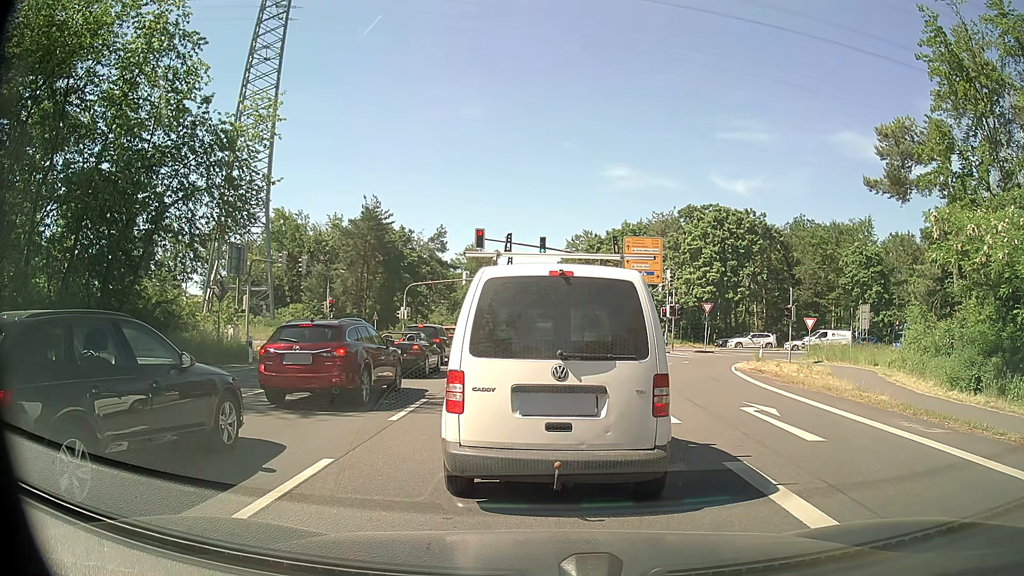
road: primary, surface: asphalt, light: Day
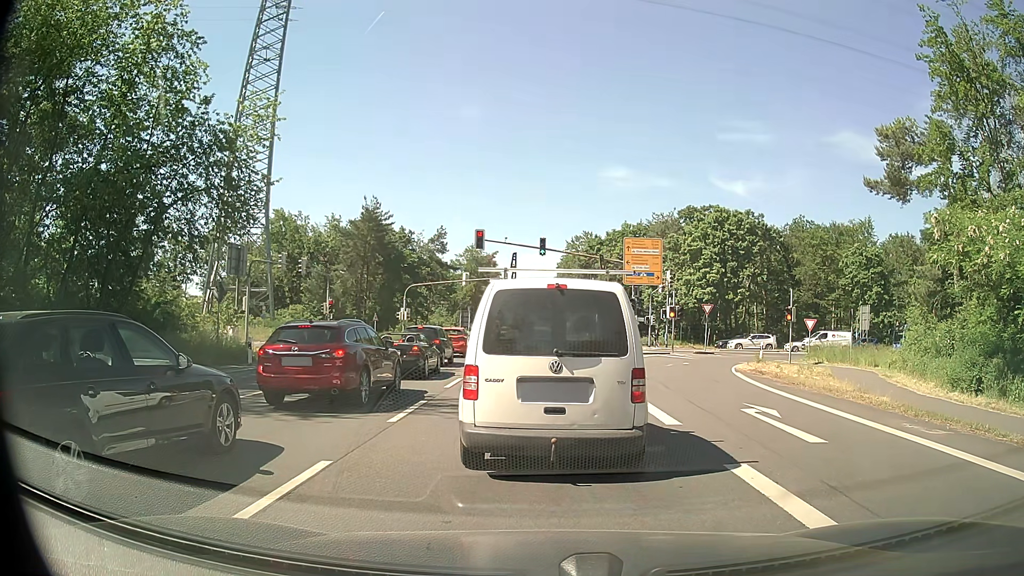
(0.0, 0.0) m; 0°
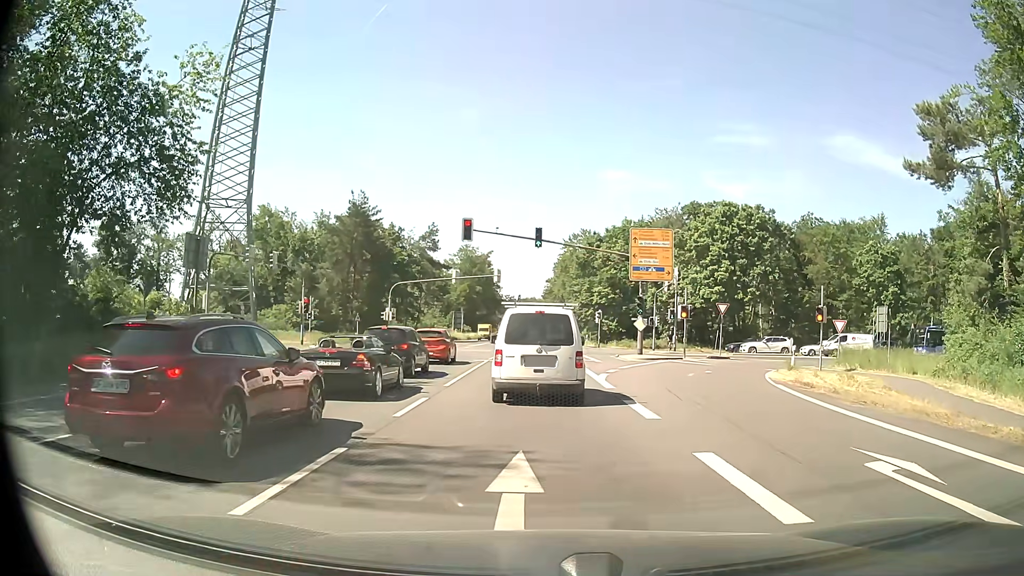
(+0.1, +5.5) m; +1°
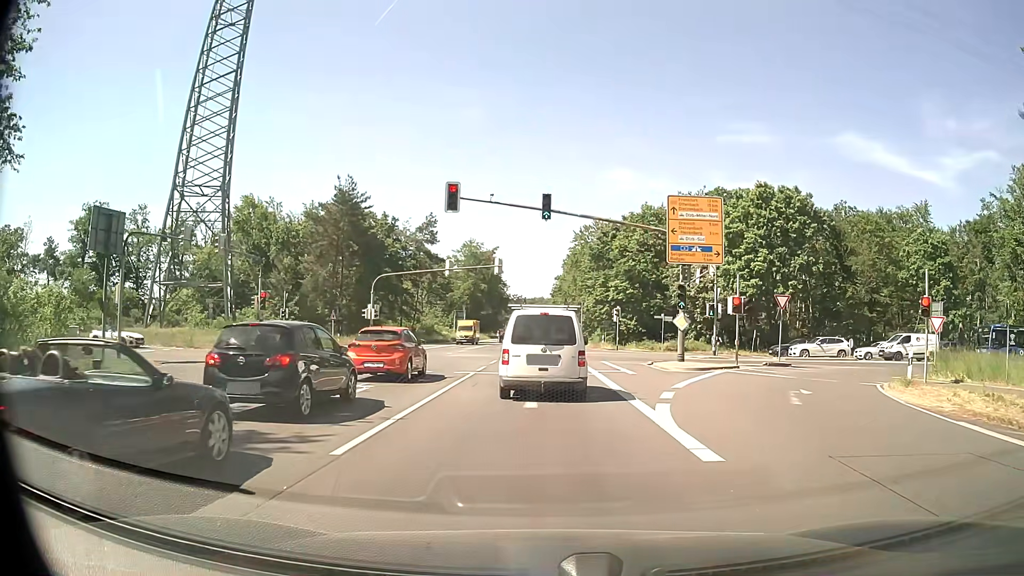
(-0.1, +10.0) m; -1°
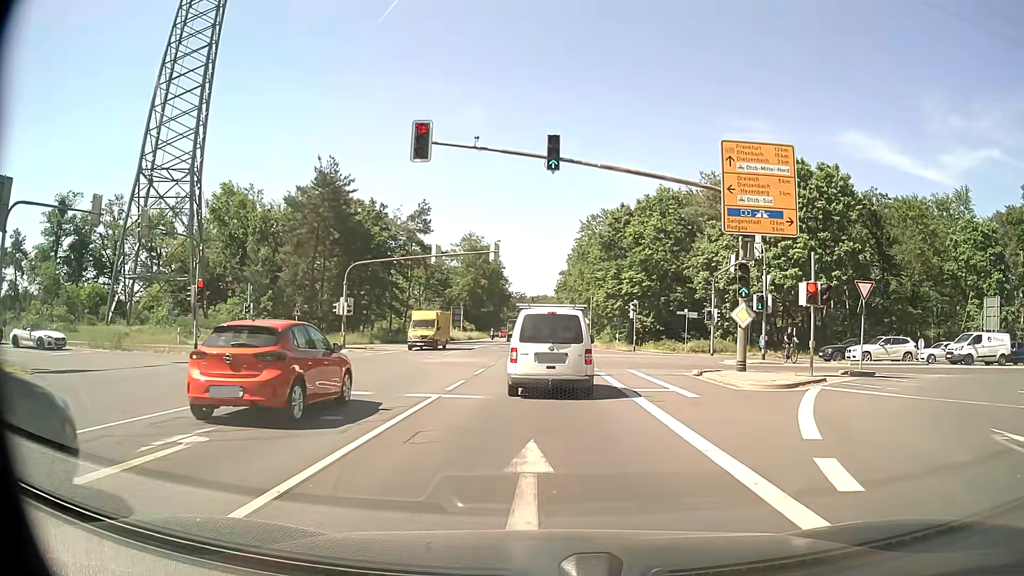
(0.0, +8.8) m; -1°
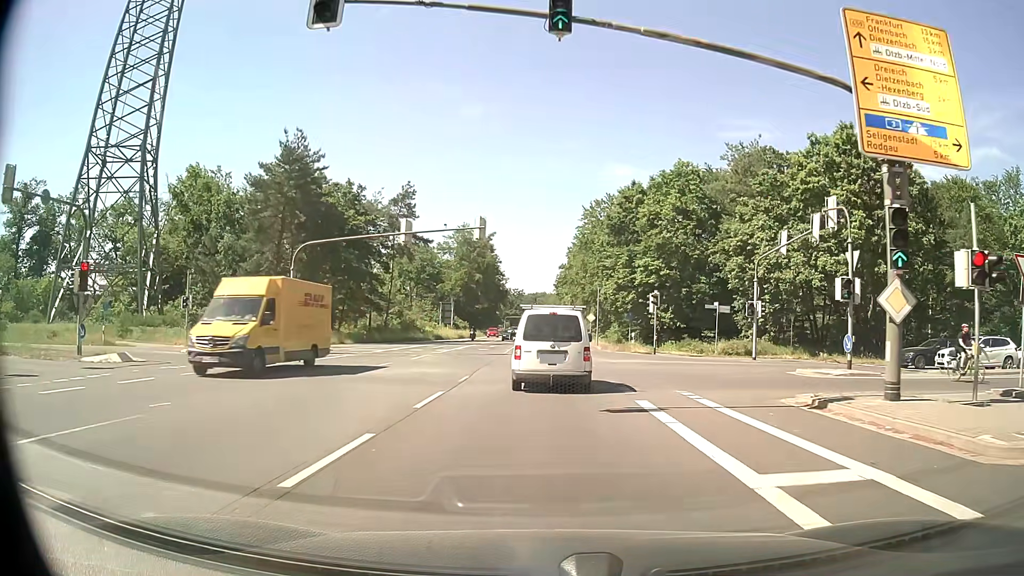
(+0.2, +10.0) m; +1°
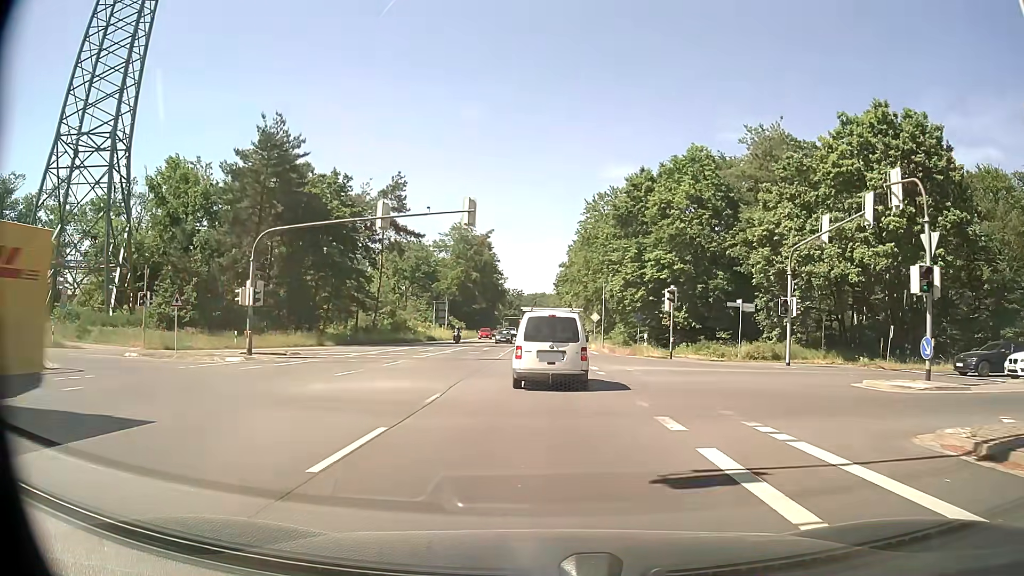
(0.0, +5.4) m; 0°
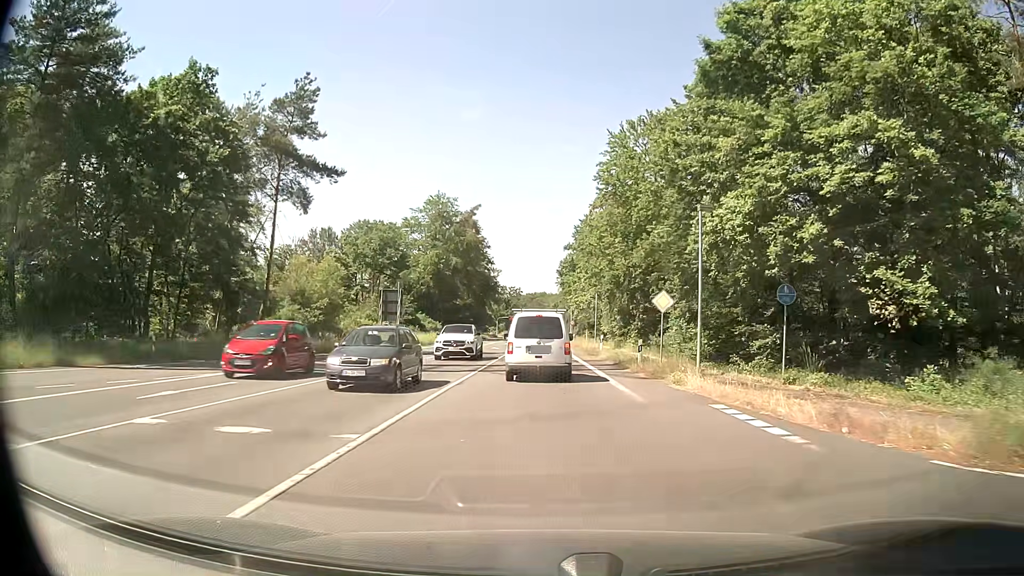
(0.0, +31.2) m; 0°
(0, +10) (0, +20) (0, +30) (0, +40) (0, +50) (0, +60) (-1, +70) (-1, +80) (-1, +90) (-1, +100) m
